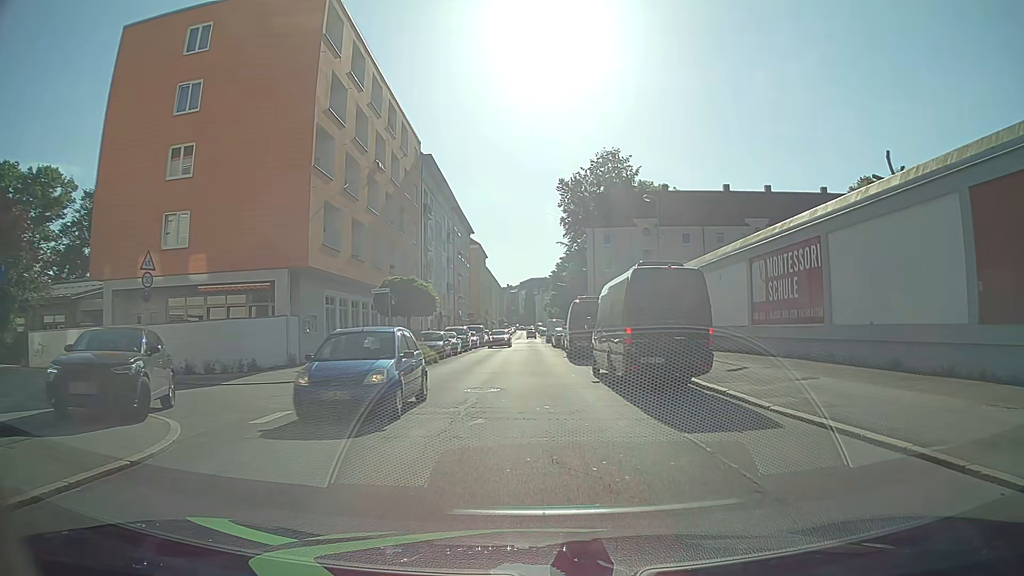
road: tertiary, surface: asphalt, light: Day
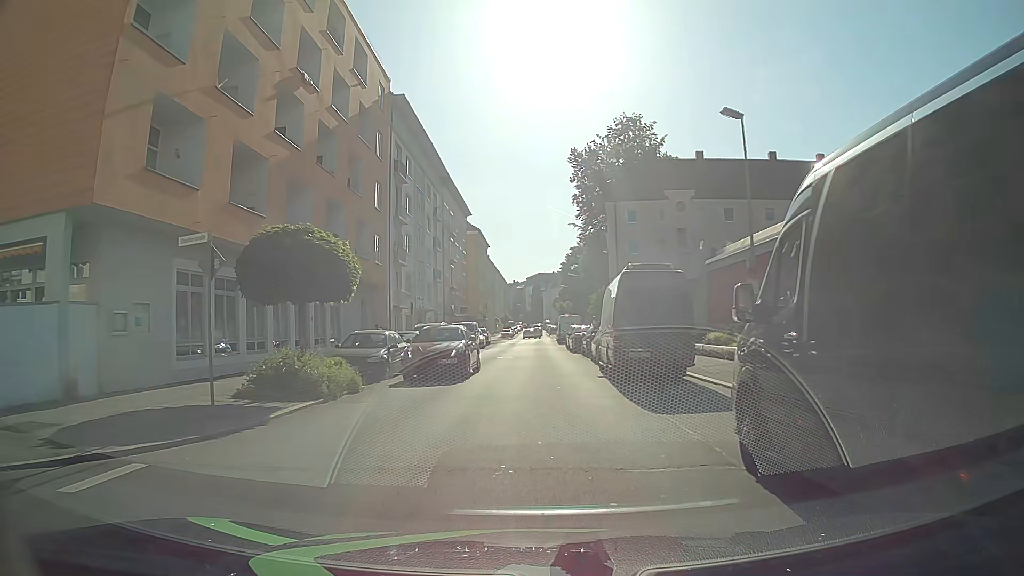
(-0.4, +14.8) m; -2°
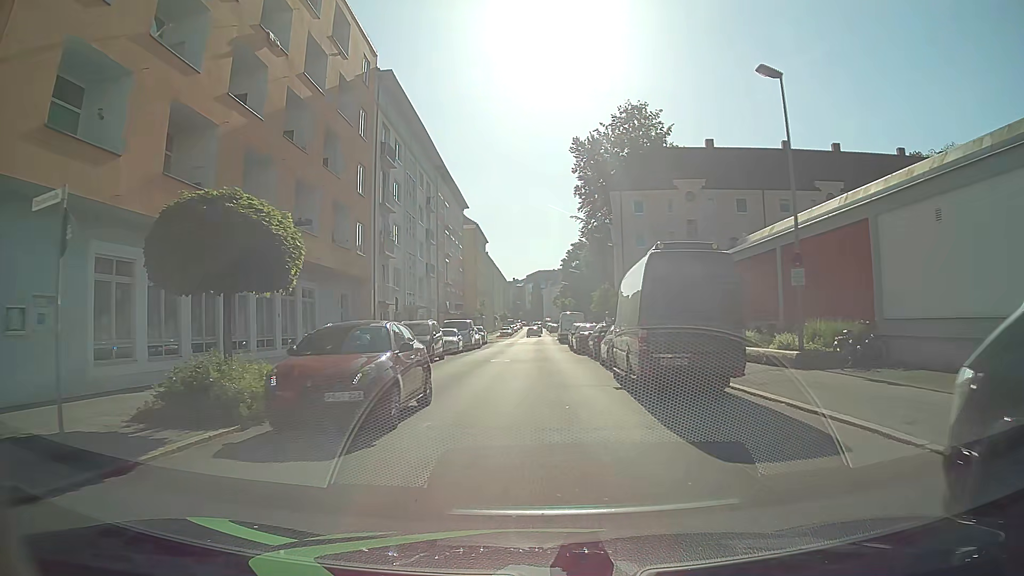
(0.0, +3.9) m; +1°
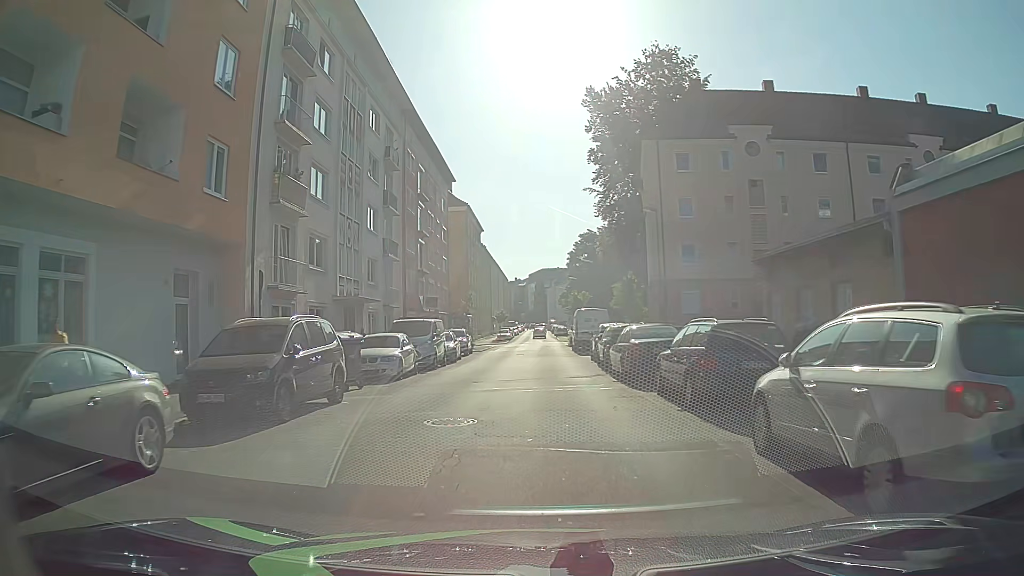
(-0.3, +16.7) m; -1°
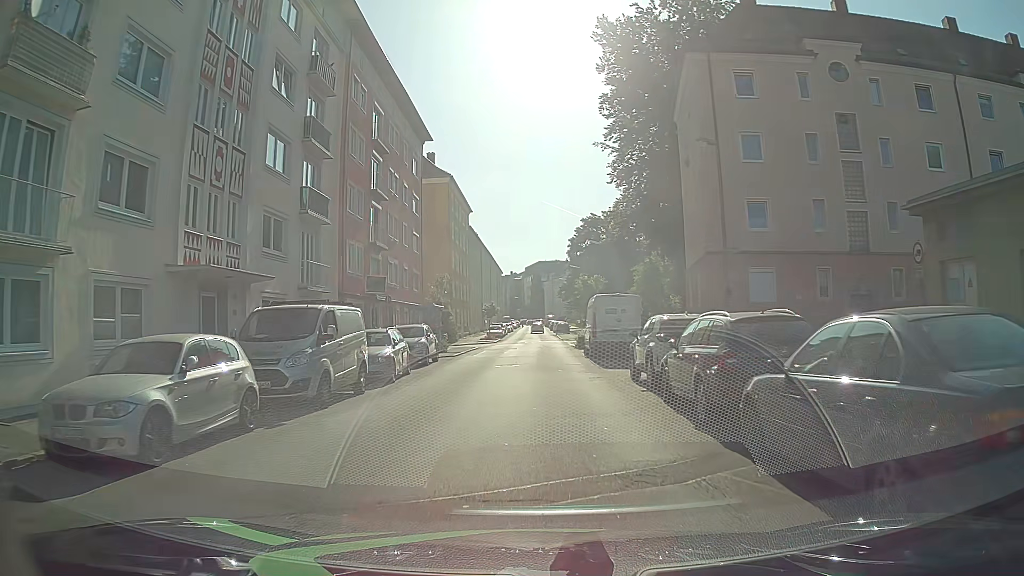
(+0.1, +13.5) m; +1°
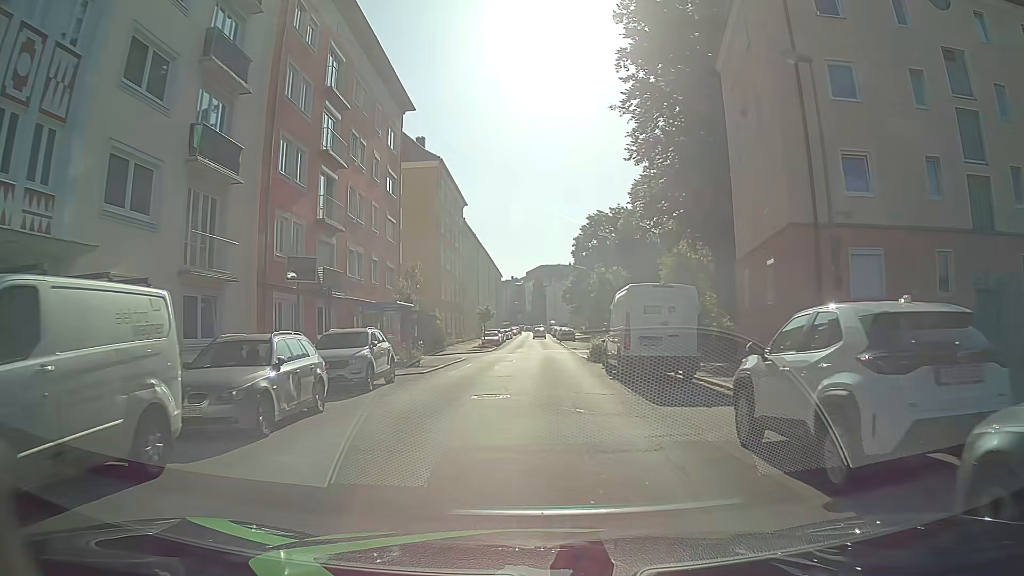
(0.0, +9.0) m; -1°
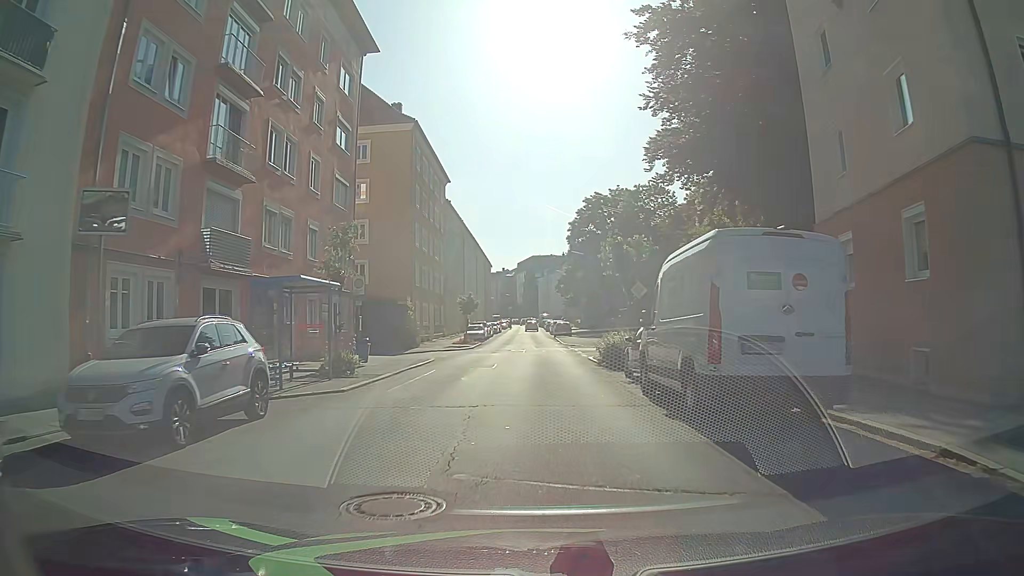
(+0.2, +8.9) m; +2°
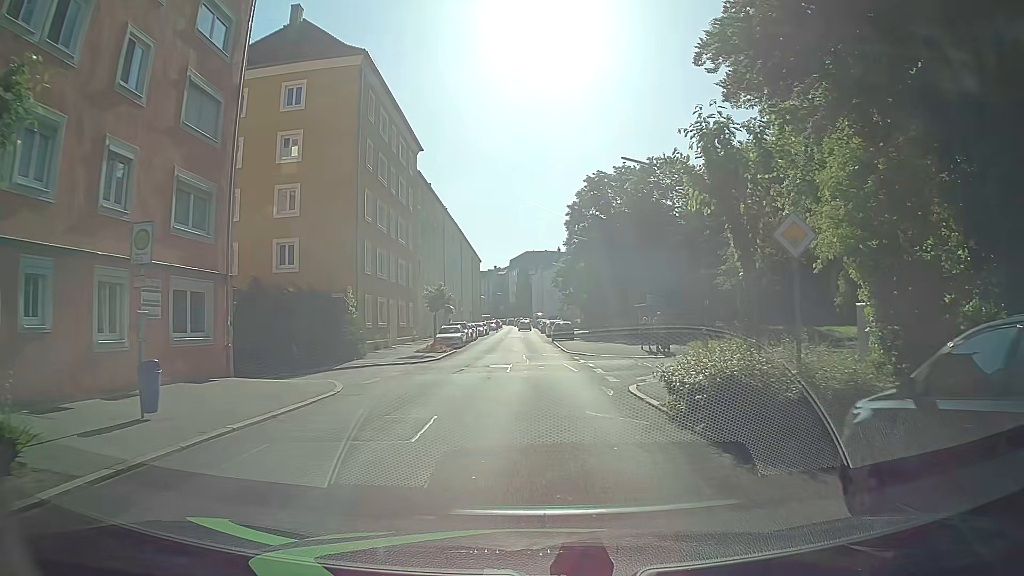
(-0.1, +13.3) m; 0°
(0, +10) (0, +20) (0, +30) (-1, +40) (-1, +50) (-1, +60) (-1, +70) (-2, +80) (-2, +90) (-2, +100) m
